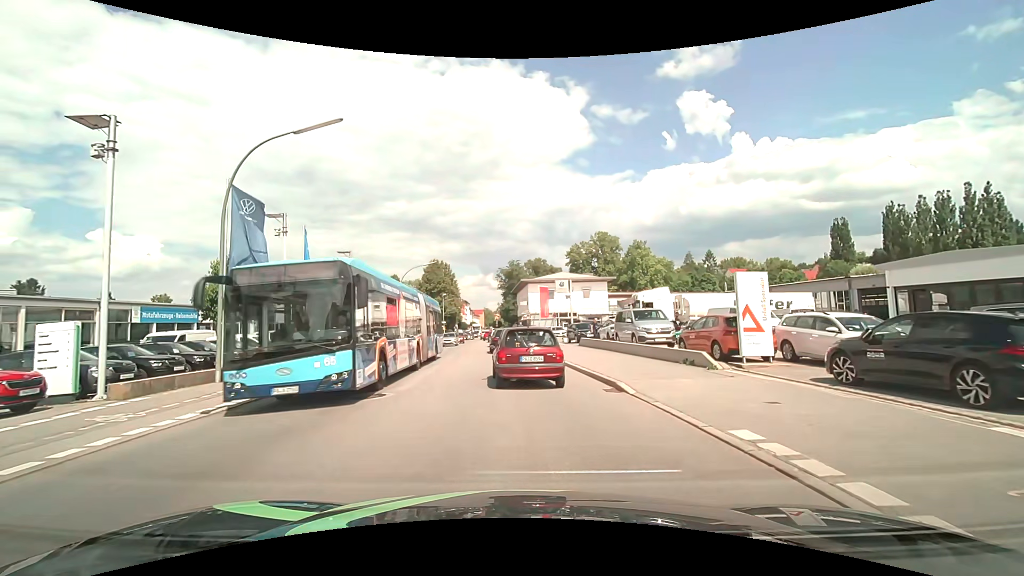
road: tertiary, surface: asphalt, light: Day
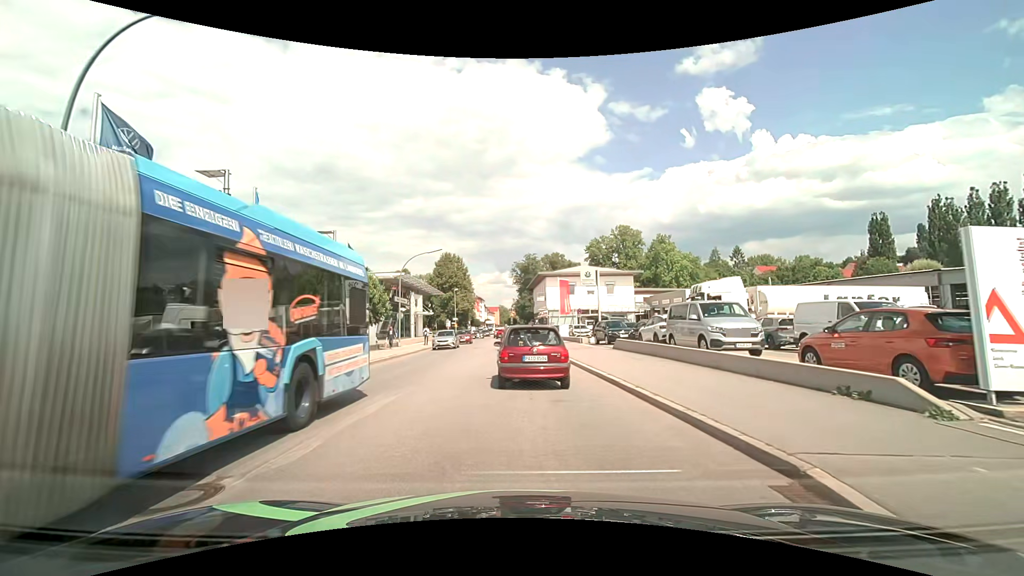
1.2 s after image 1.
(-0.1, +6.7) m; -2°
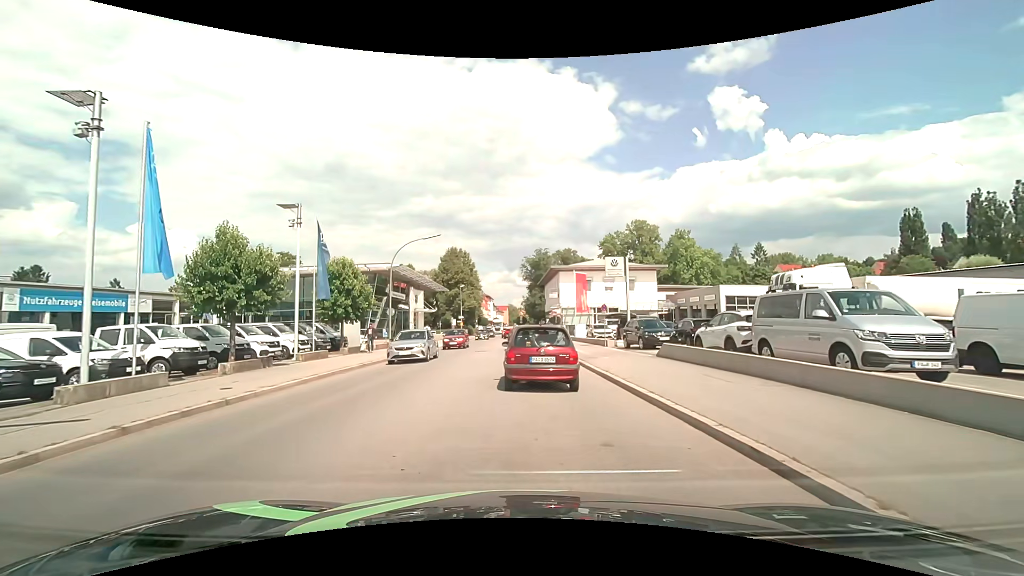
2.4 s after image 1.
(0.0, +6.6) m; 0°
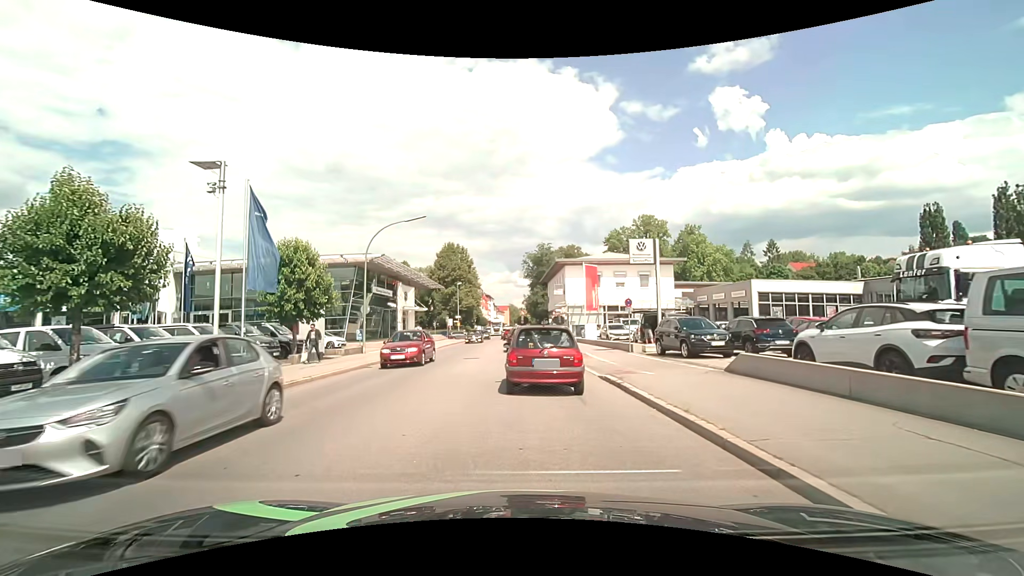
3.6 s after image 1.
(-0.1, +6.6) m; -1°
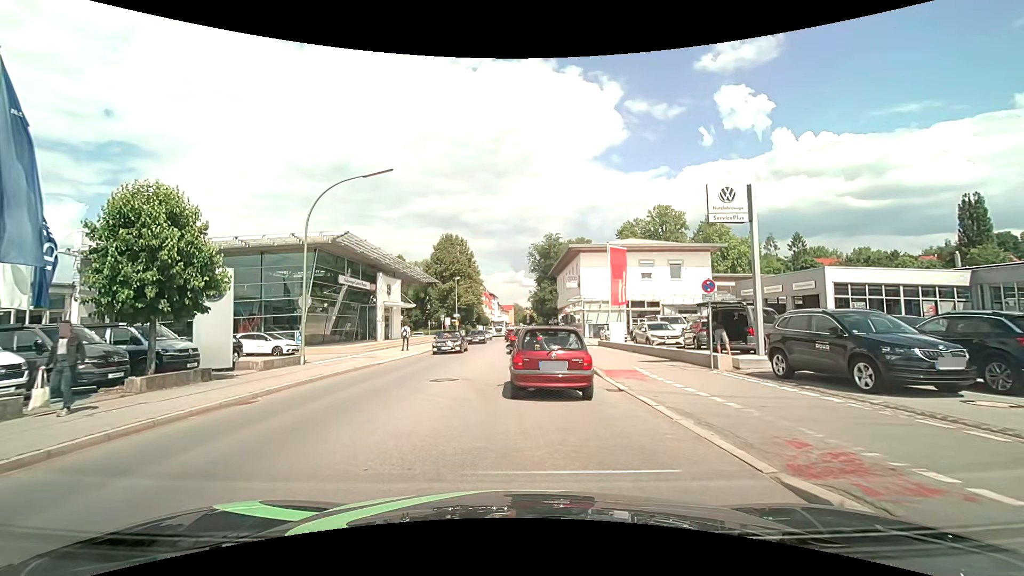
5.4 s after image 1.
(0.0, +9.6) m; 0°
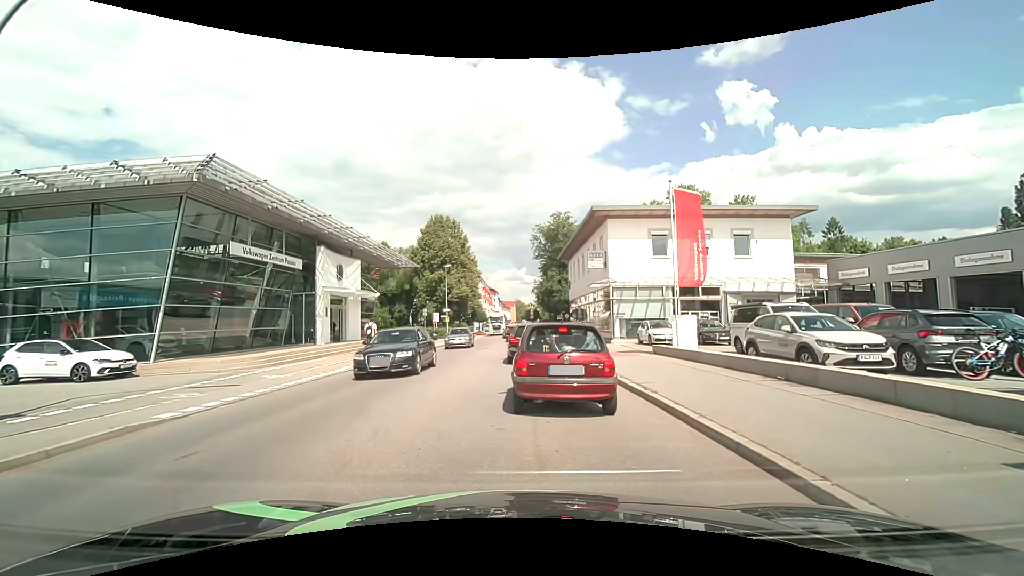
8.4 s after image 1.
(0.0, +13.5) m; +1°
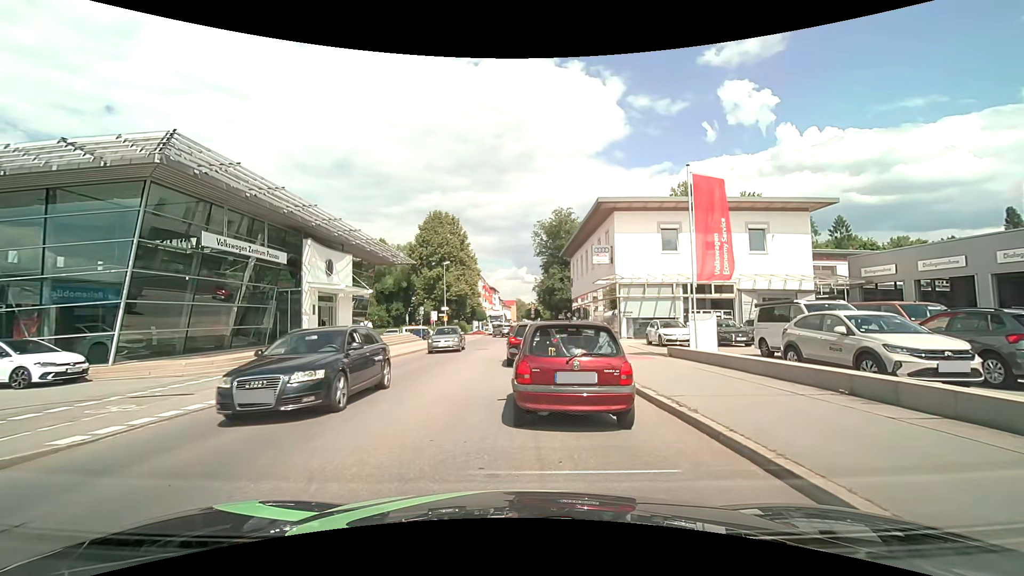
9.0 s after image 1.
(0.0, +1.9) m; 0°
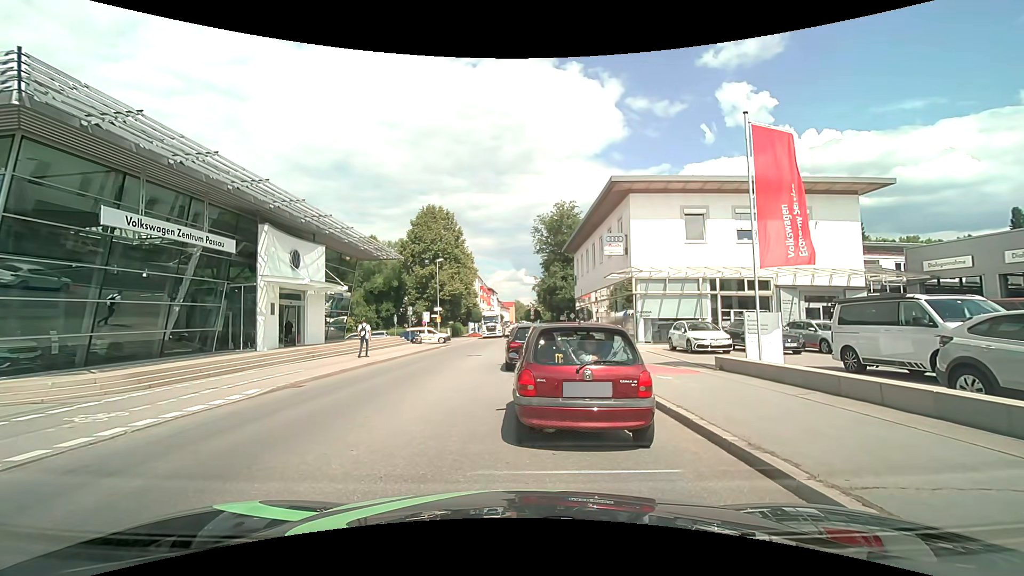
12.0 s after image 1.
(0.0, +4.5) m; +1°
